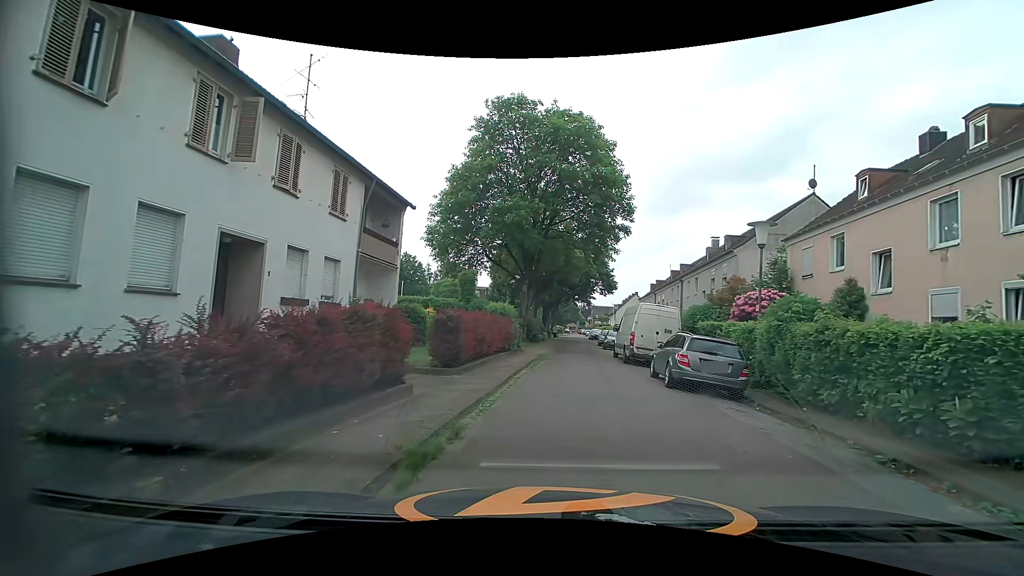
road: residential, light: Day
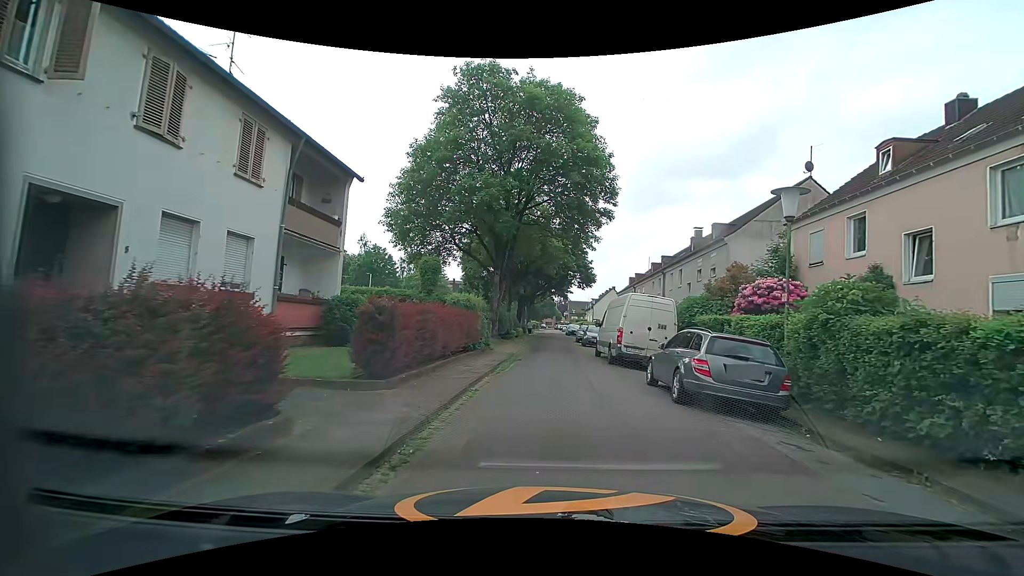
(+0.2, +3.5) m; +3°
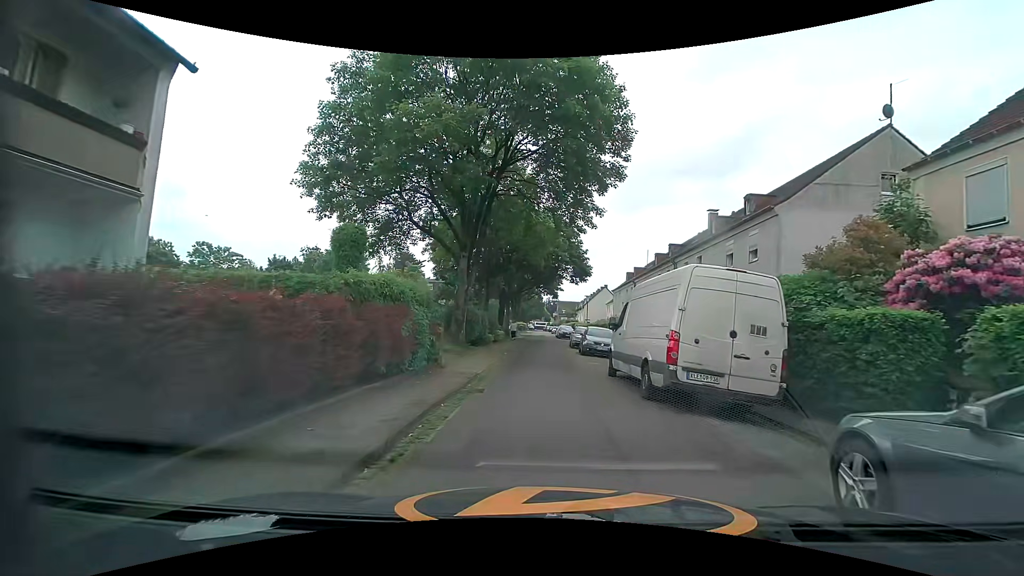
(+0.3, +8.6) m; +1°
